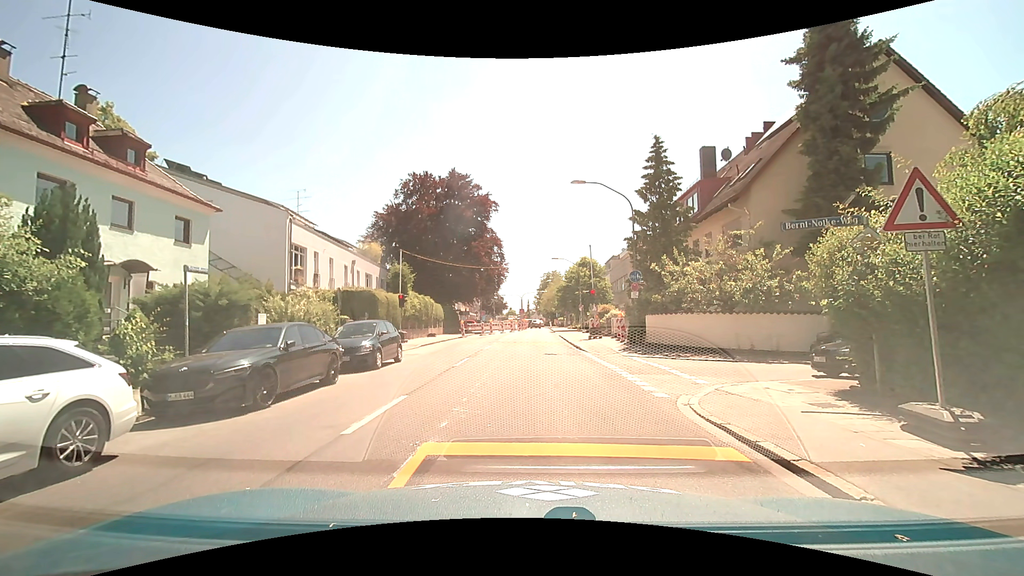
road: secondary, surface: asphalt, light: Day
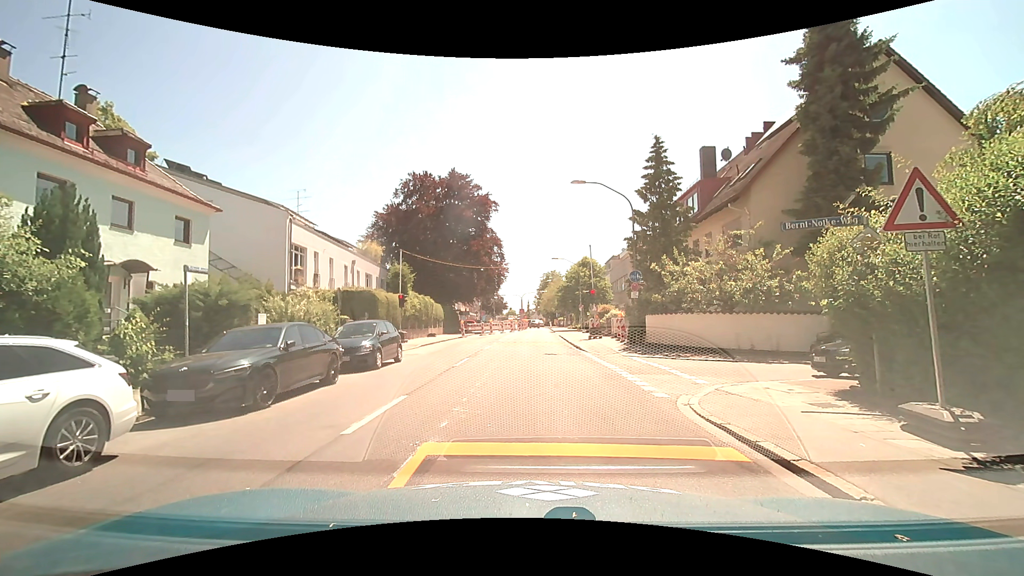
(0.0, 0.0) m; 0°
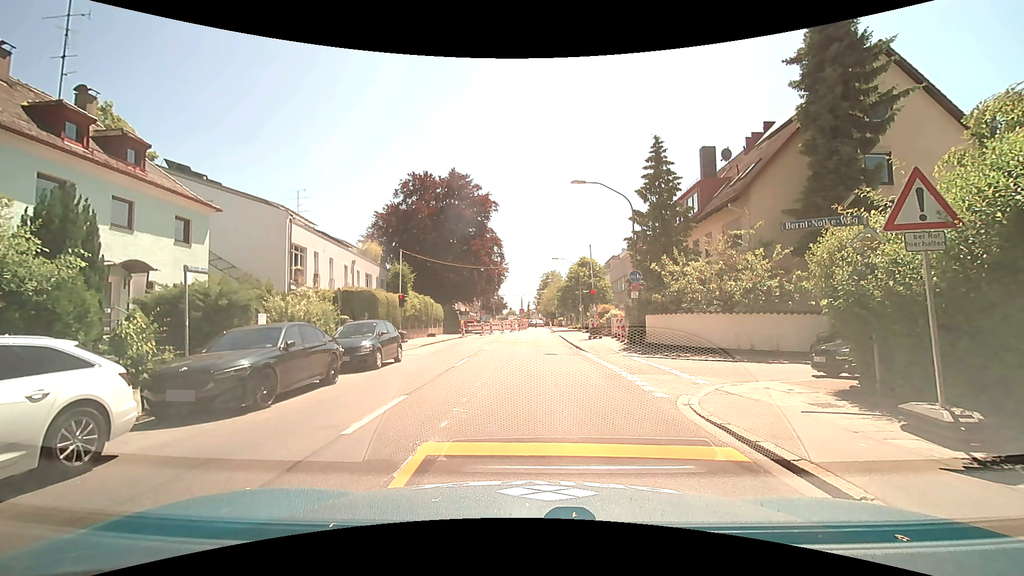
(0.0, 0.0) m; 0°
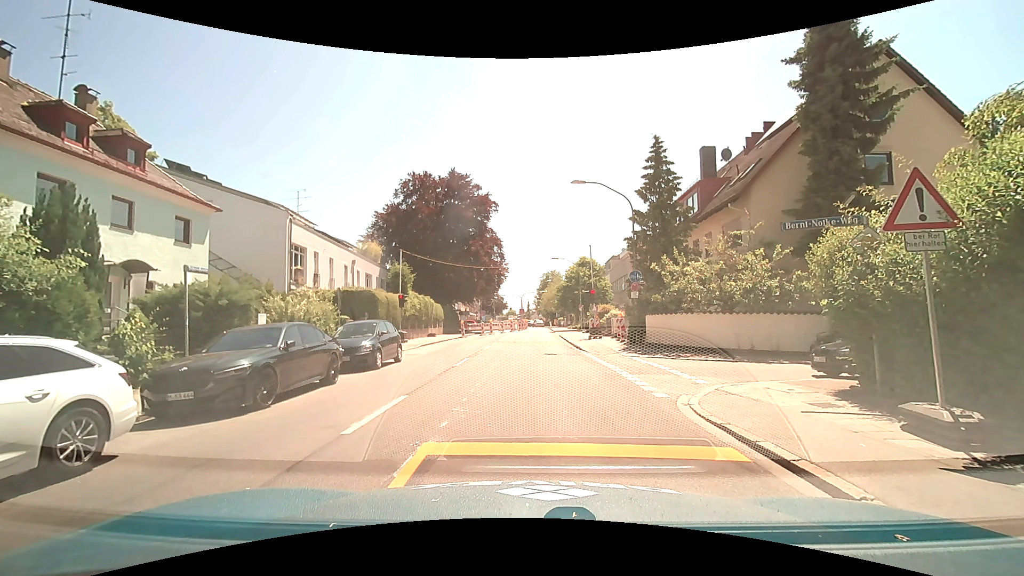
(0.0, 0.0) m; 0°
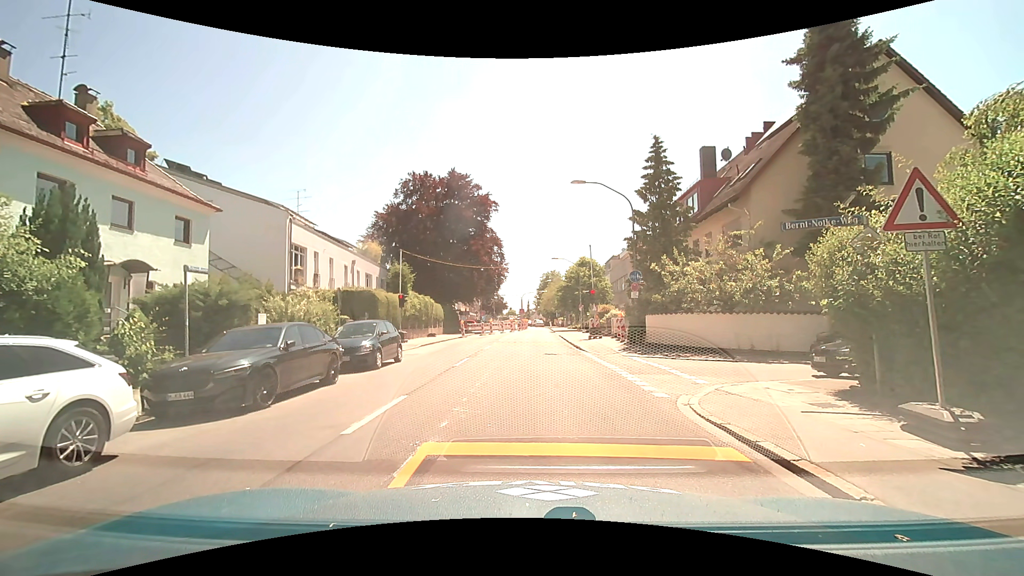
(0.0, 0.0) m; 0°
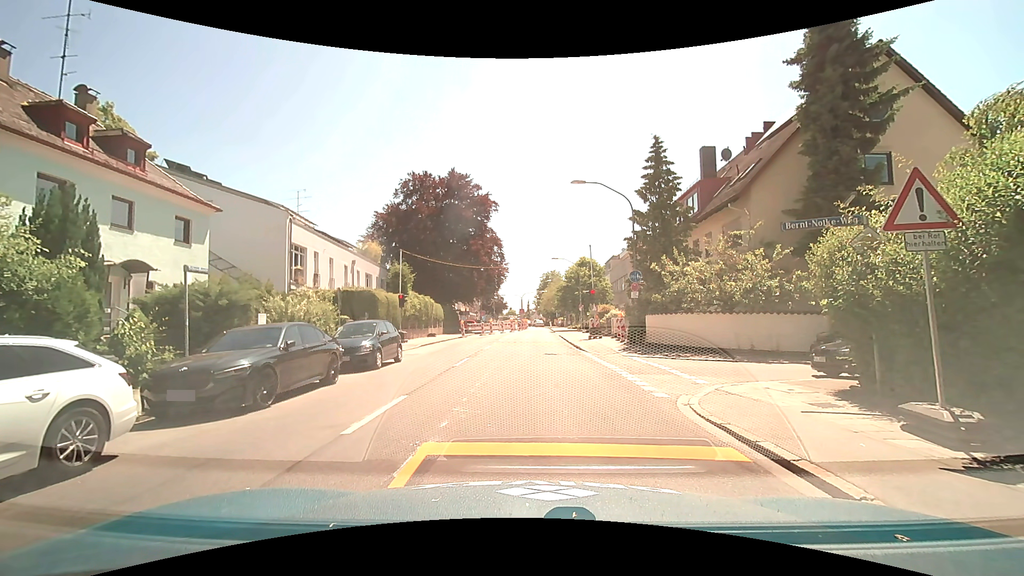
(0.0, 0.0) m; 0°
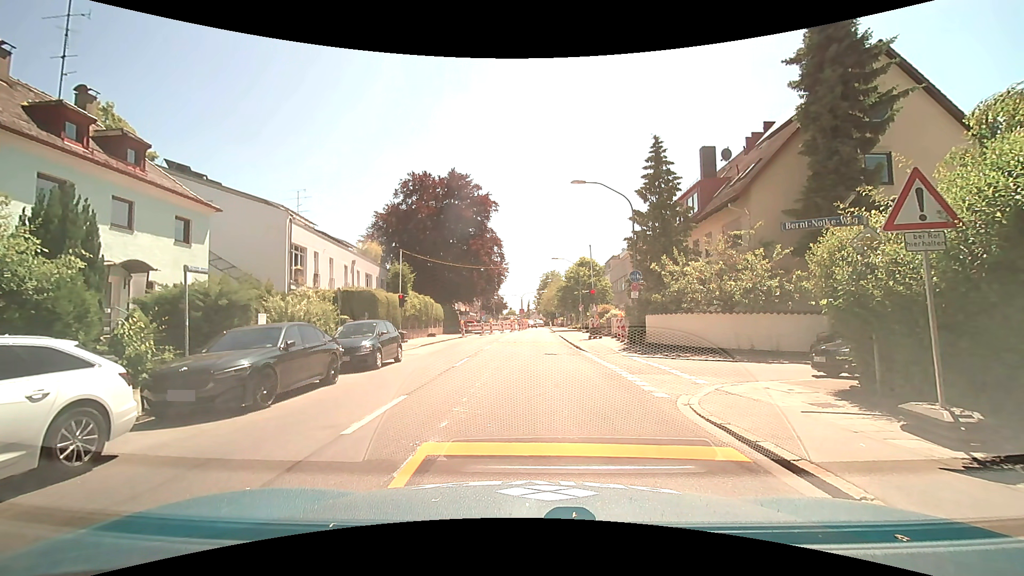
(0.0, 0.0) m; 0°
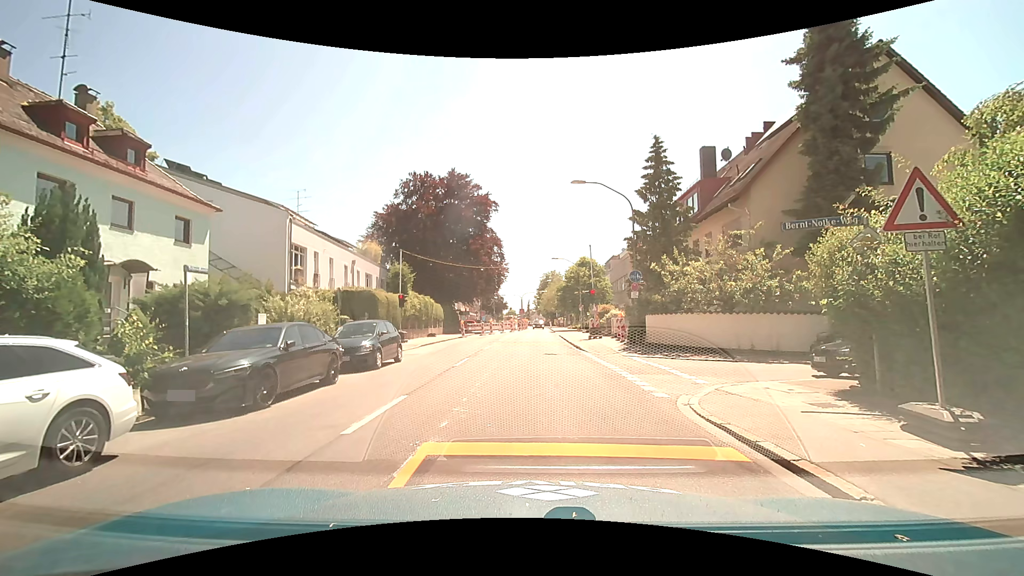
(0.0, 0.0) m; 0°
